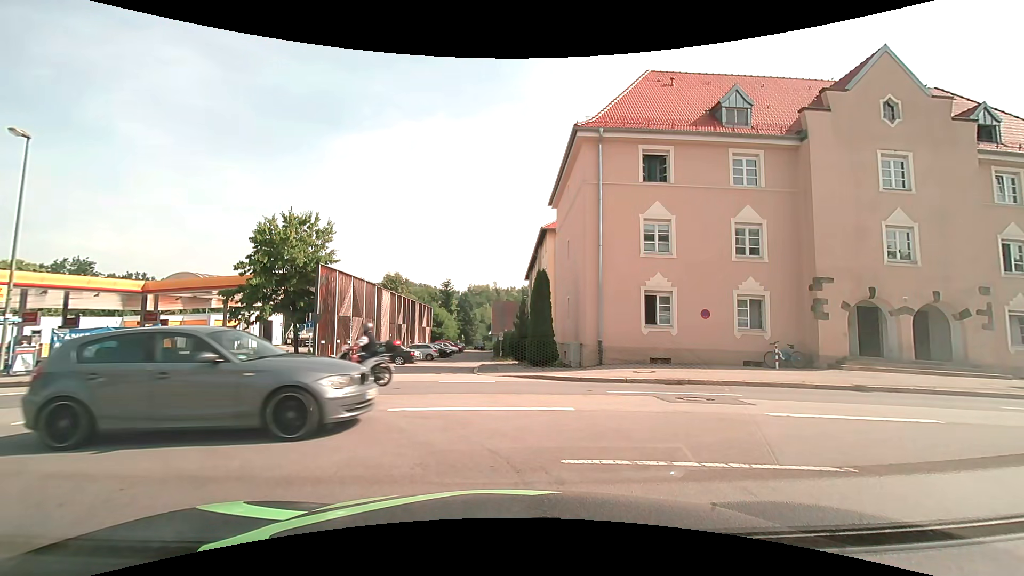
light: Day
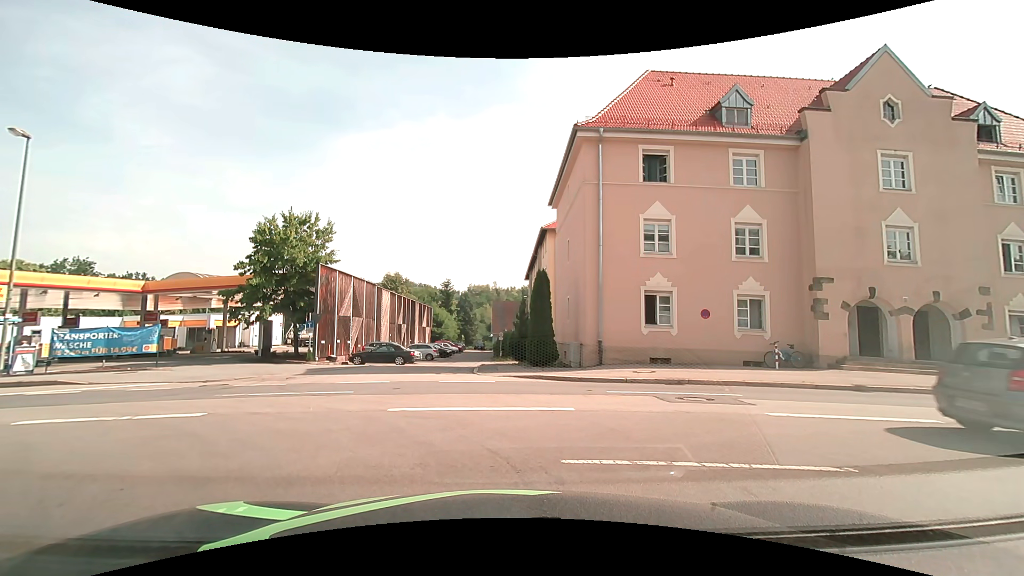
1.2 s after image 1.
(0.0, 0.0) m; 0°
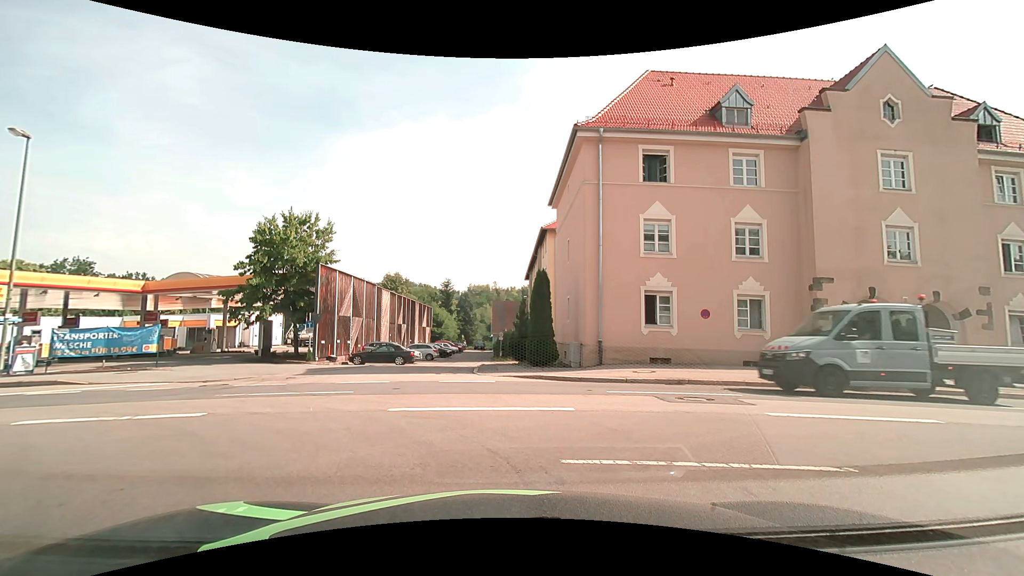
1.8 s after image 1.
(0.0, 0.0) m; 0°
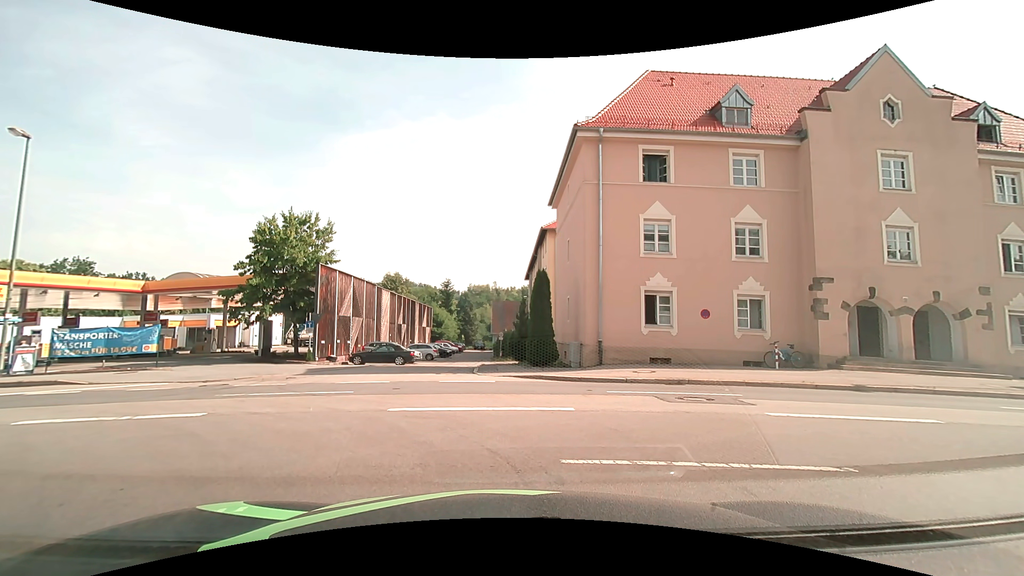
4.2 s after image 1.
(0.0, 0.0) m; 0°
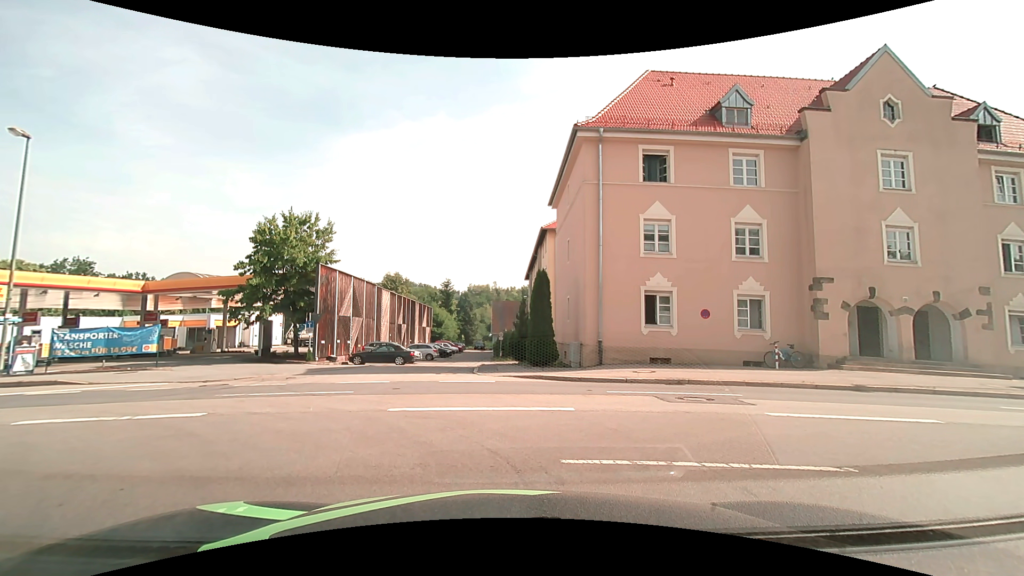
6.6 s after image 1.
(0.0, 0.0) m; 0°
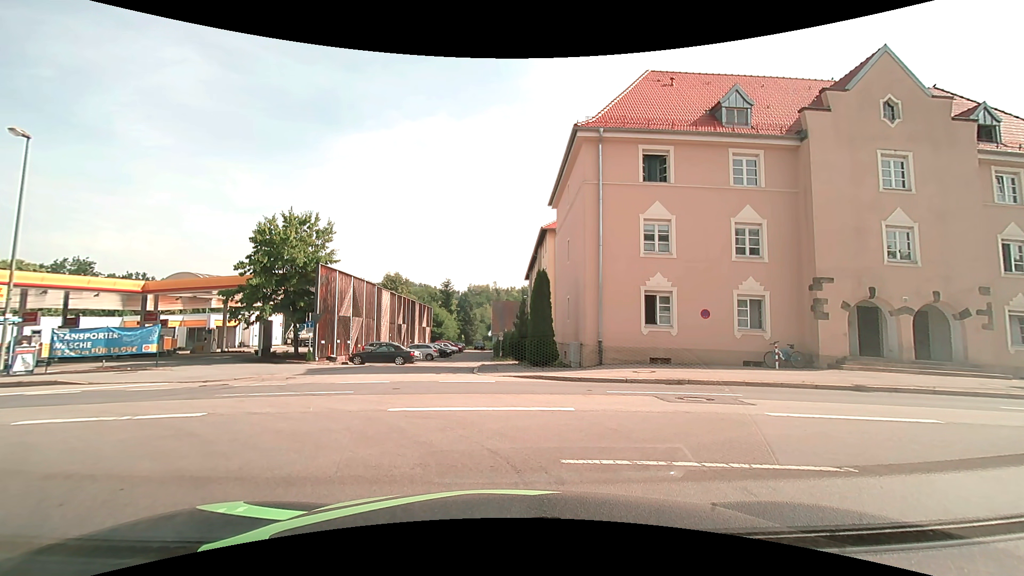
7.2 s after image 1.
(0.0, 0.0) m; 0°
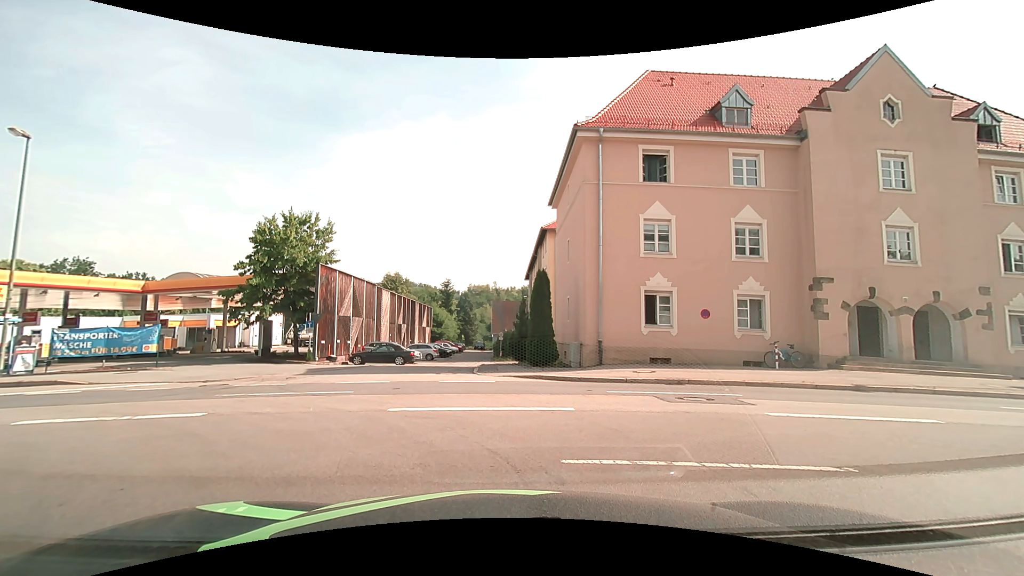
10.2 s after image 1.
(0.0, 0.0) m; 0°
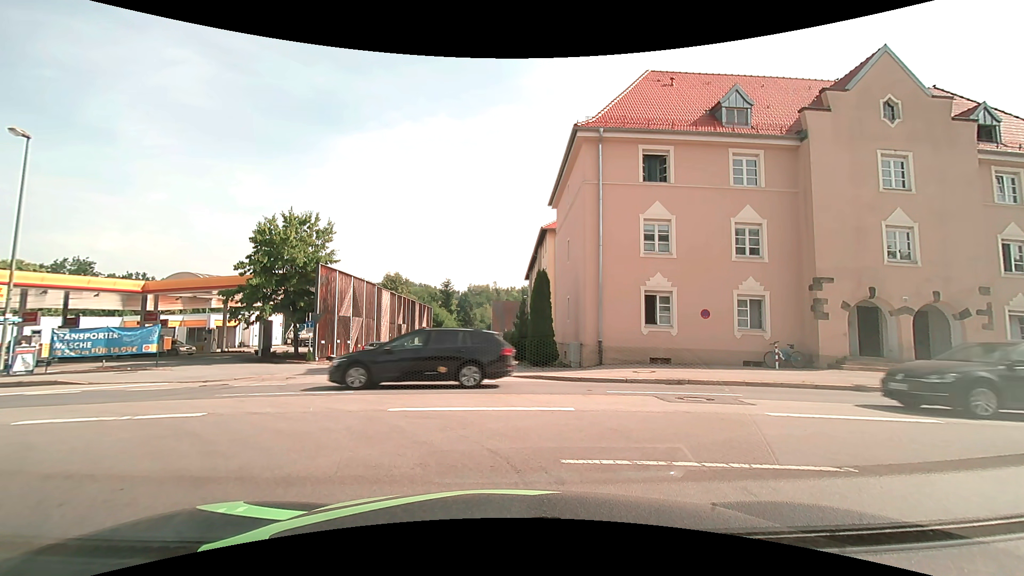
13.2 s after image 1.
(0.0, 0.0) m; 0°
(-4, +8) (-14, +12) (-24, +12) (-34, +12) (-44, +12) (-54, +13) (-64, +13) (-74, +14) (-84, +14) (-94, +15) m
